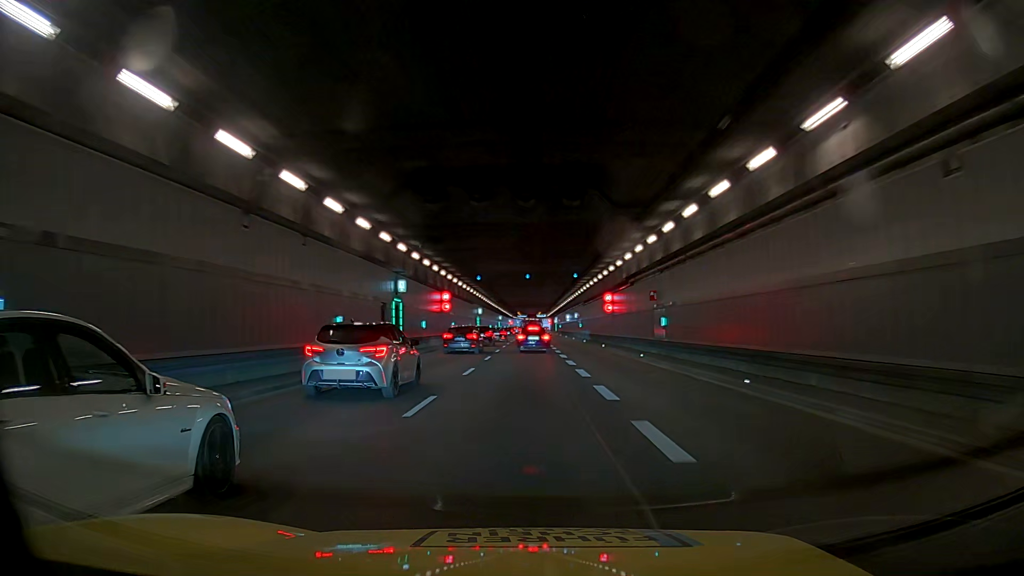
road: trunk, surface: asphalt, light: Day
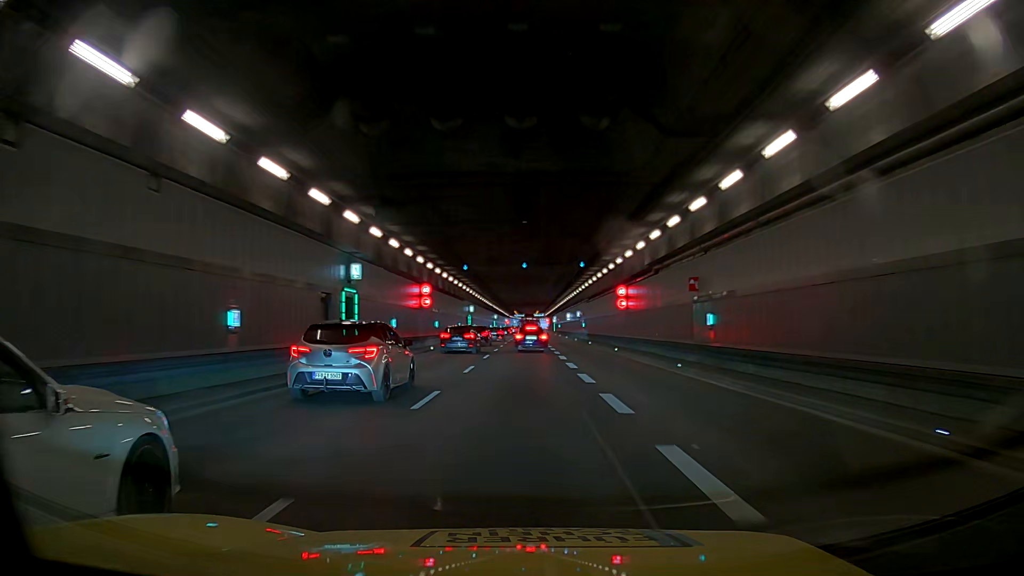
(0.0, +8.1) m; 0°
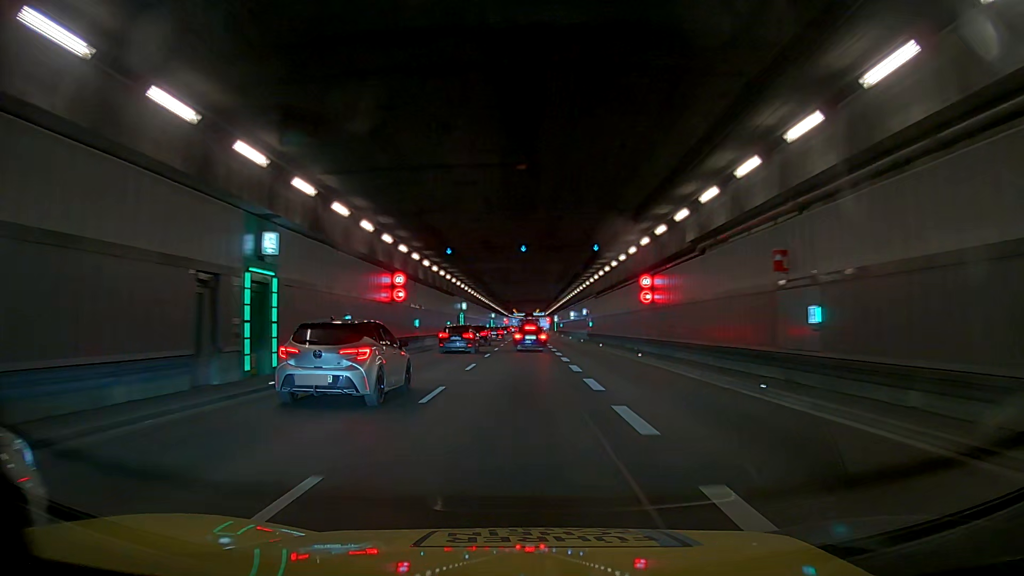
(0.0, +8.2) m; 0°
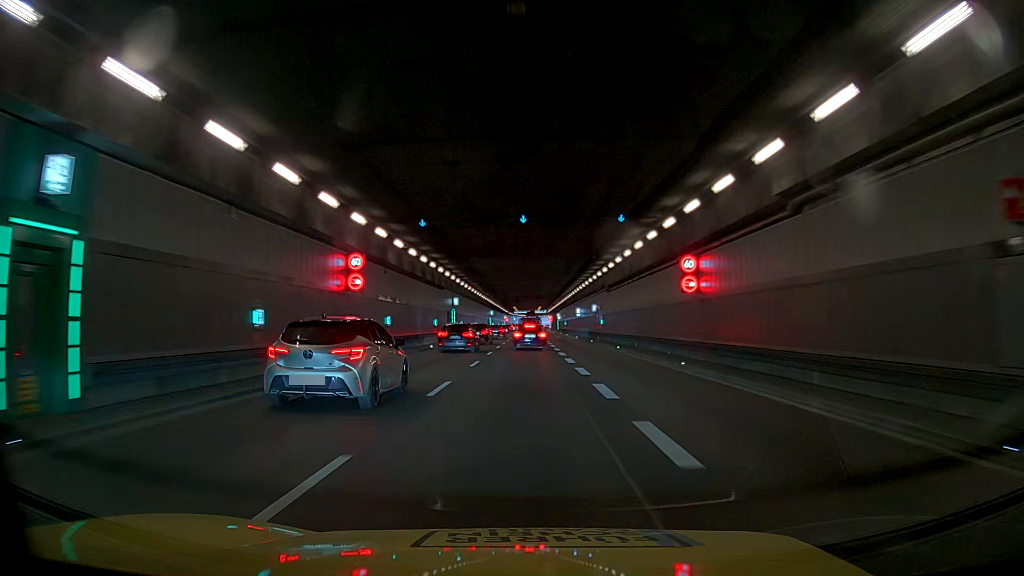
(0.0, +8.2) m; 0°
